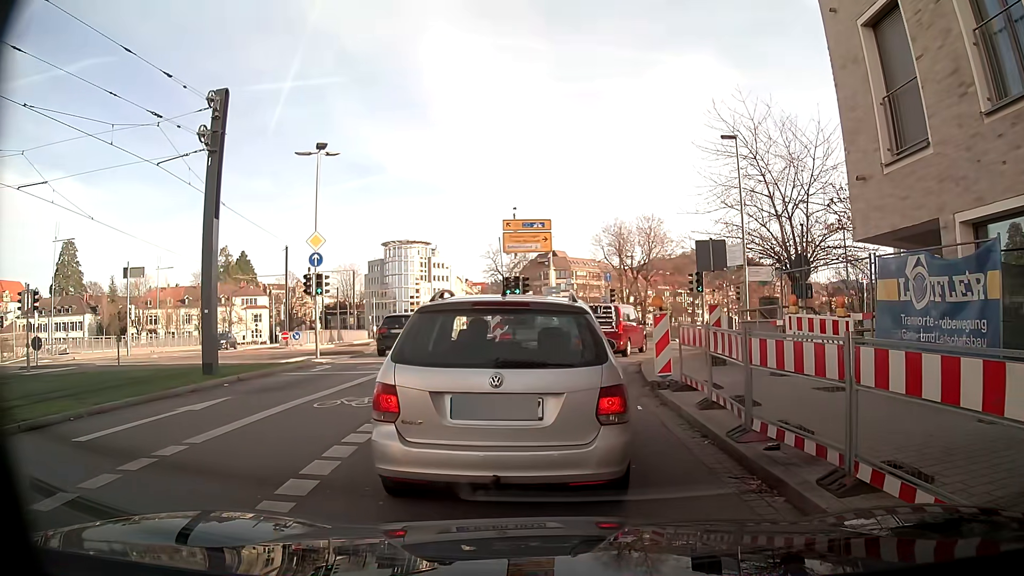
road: secondary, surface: asphalt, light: Day
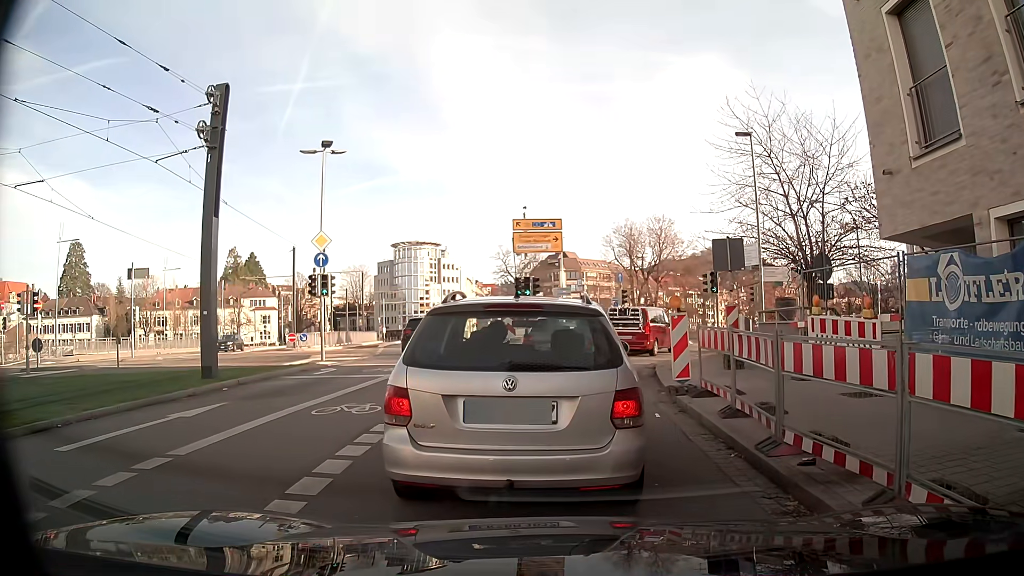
(0.0, +0.6) m; 0°
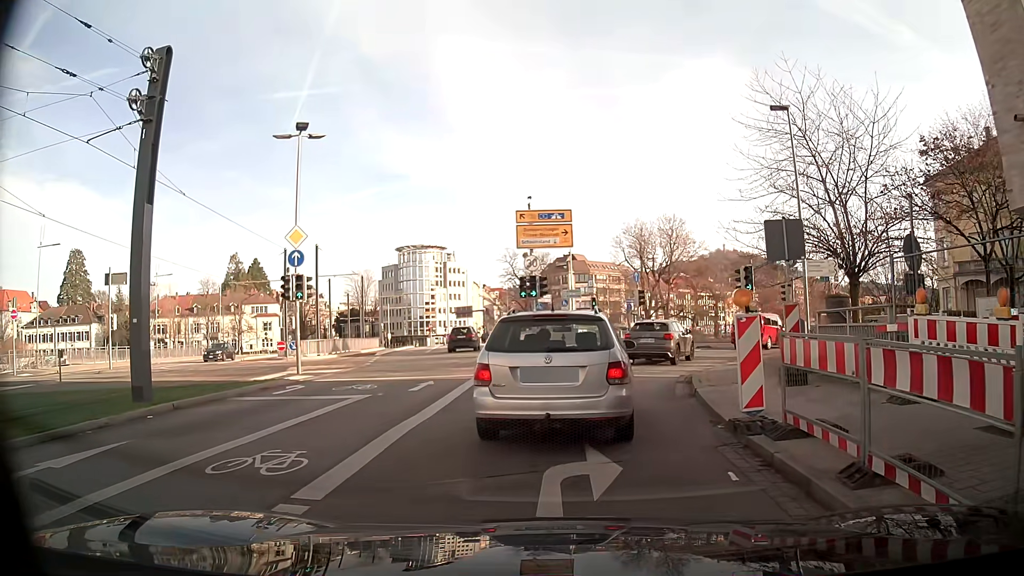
(0.0, +3.6) m; 0°
(0, +10) (+3, +20) (+7, +29) (+13, +37) (+19, +45) (+25, +52) (+33, +59) (+41, +65) (+49, +71) (+57, +76) m
